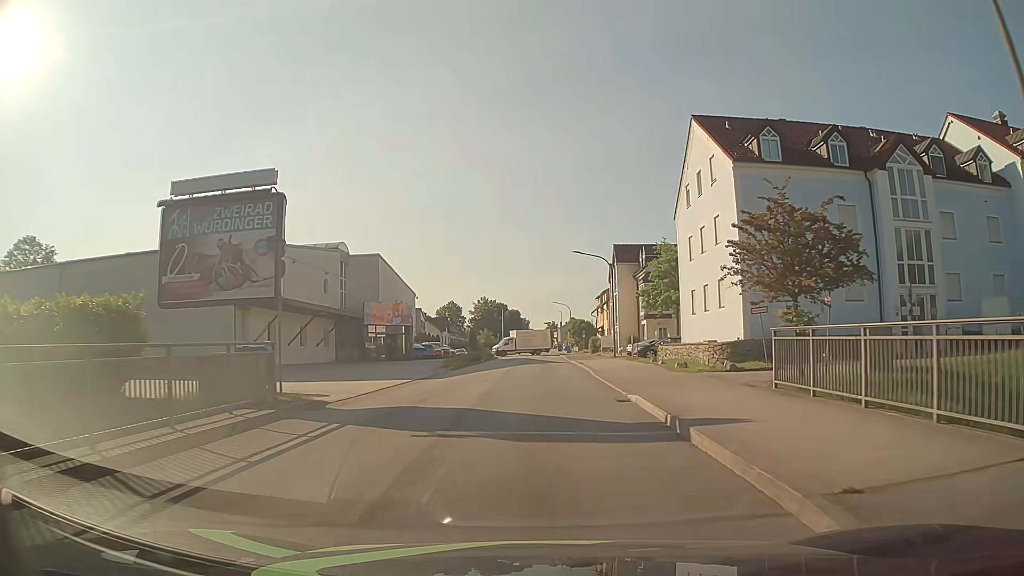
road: unclassified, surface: asphalt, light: Day
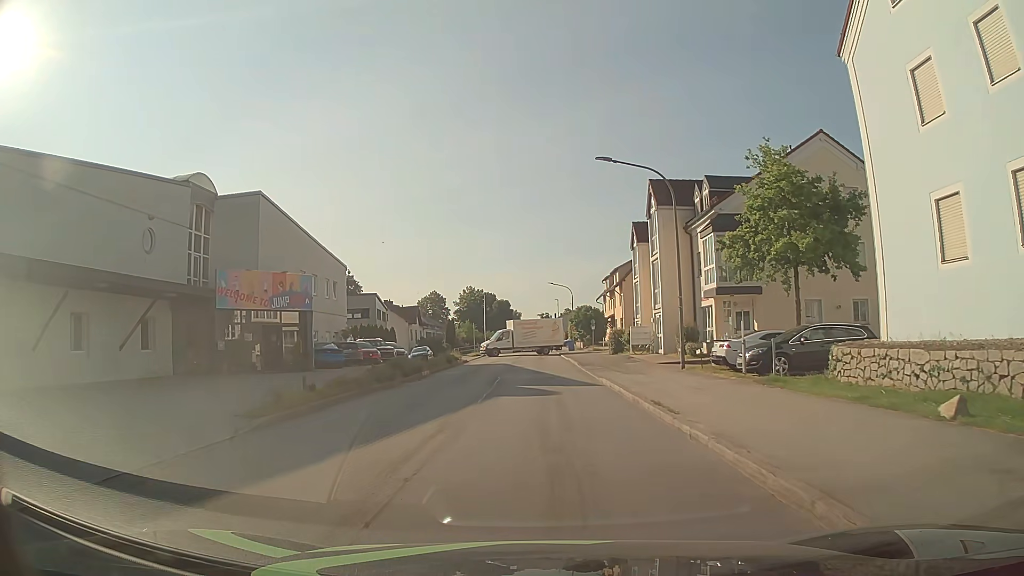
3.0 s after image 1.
(+0.3, +23.6) m; +1°
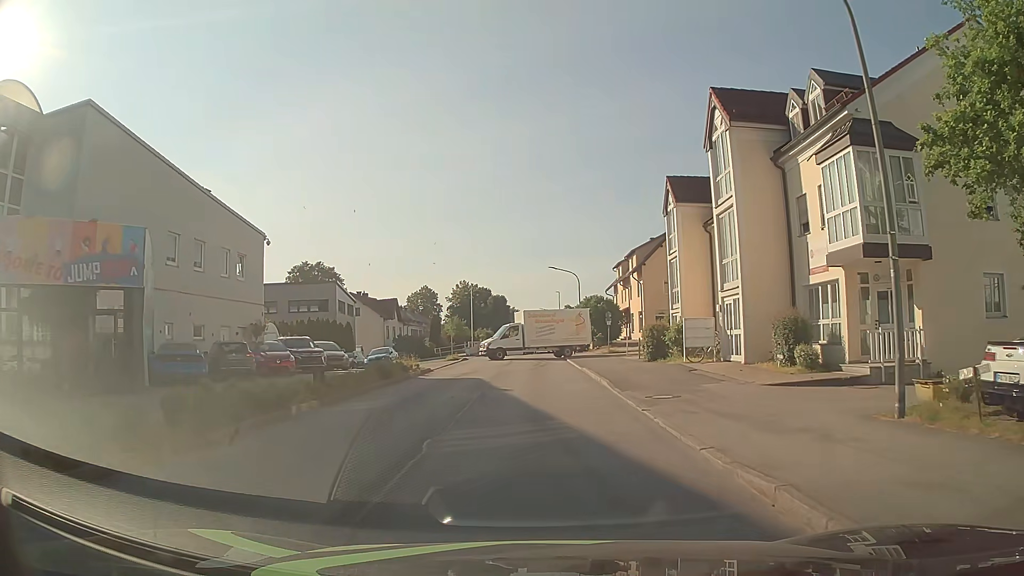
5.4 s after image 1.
(0.0, +14.6) m; 0°
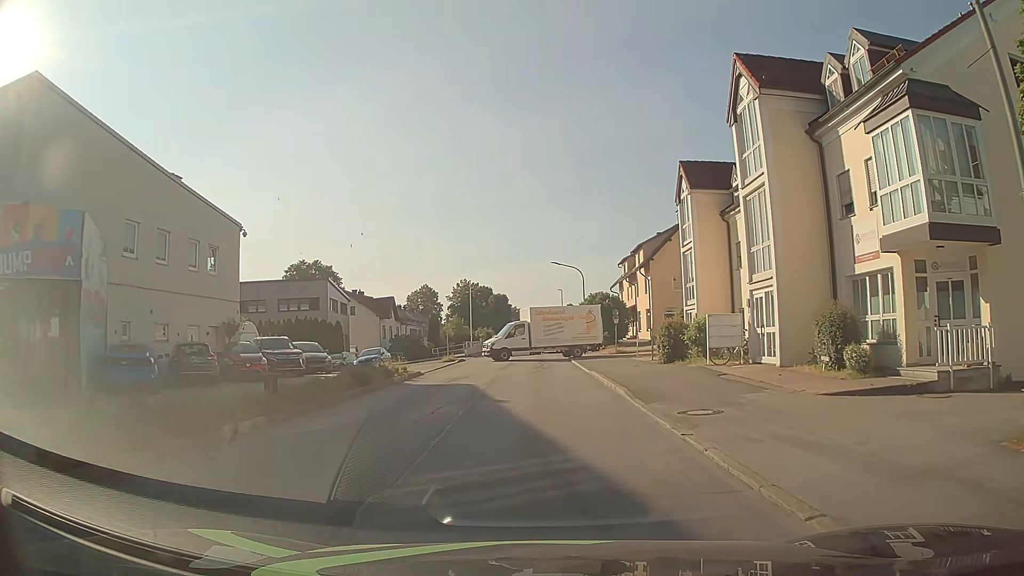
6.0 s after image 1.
(0.0, +3.1) m; 0°
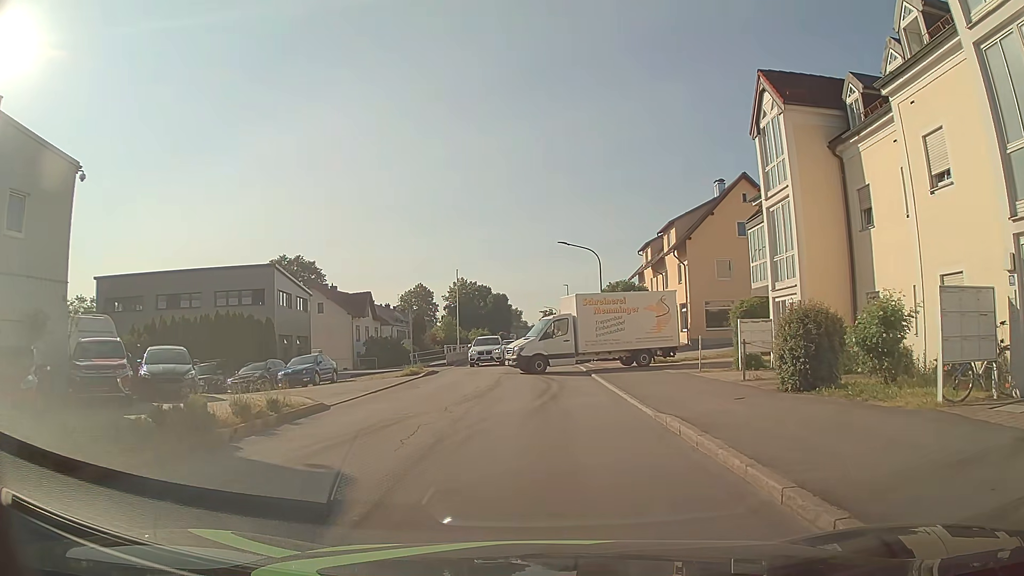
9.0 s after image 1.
(-0.1, +12.8) m; -2°
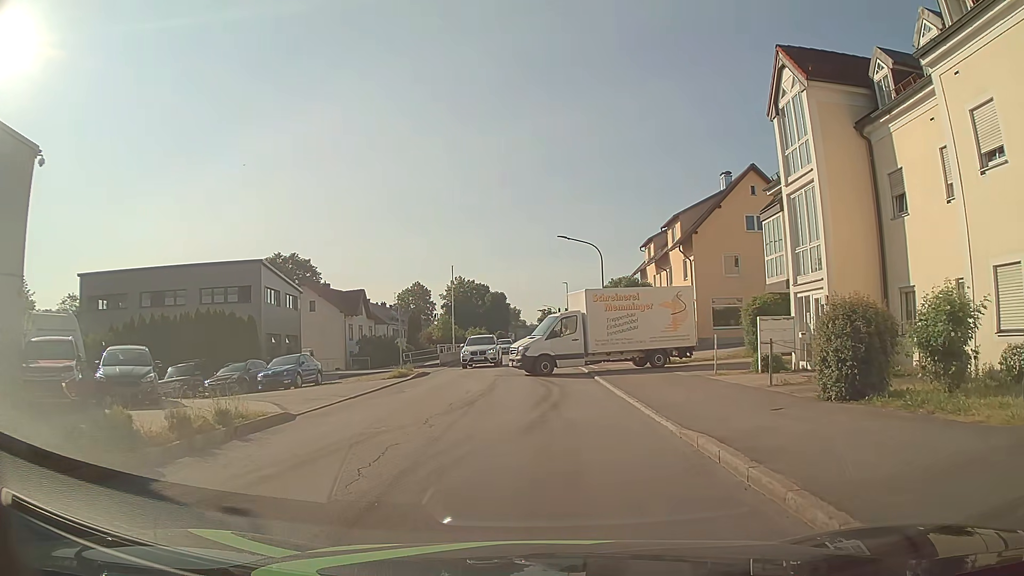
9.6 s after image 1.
(0.0, +2.1) m; +2°
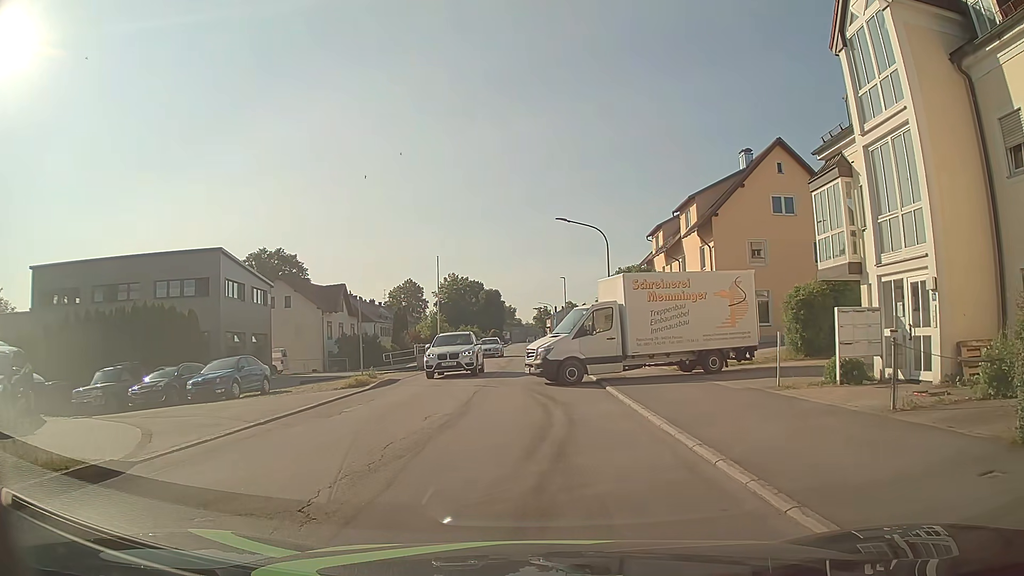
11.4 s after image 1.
(-0.1, +5.6) m; 0°
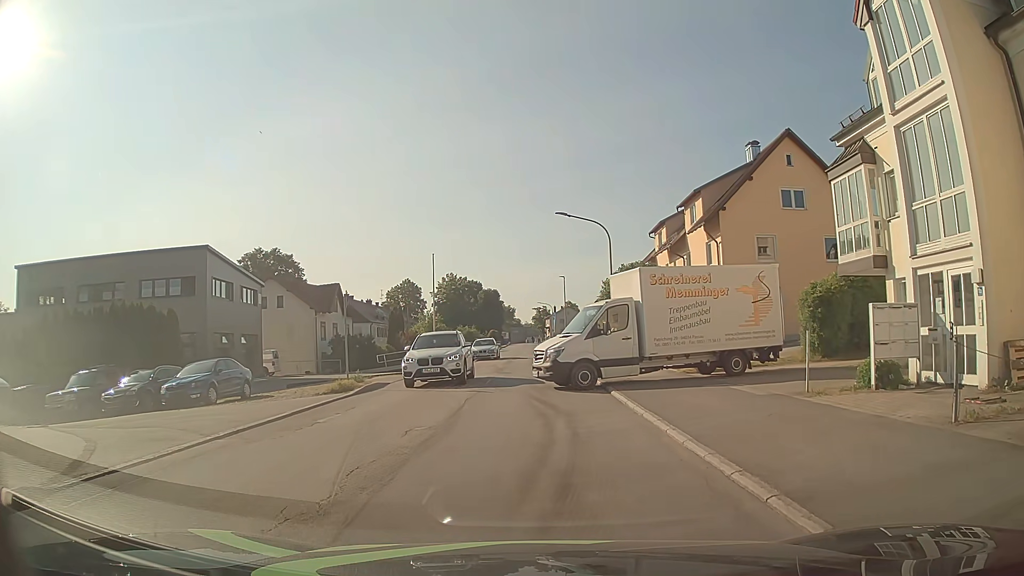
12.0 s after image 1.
(0.0, +1.6) m; 0°
